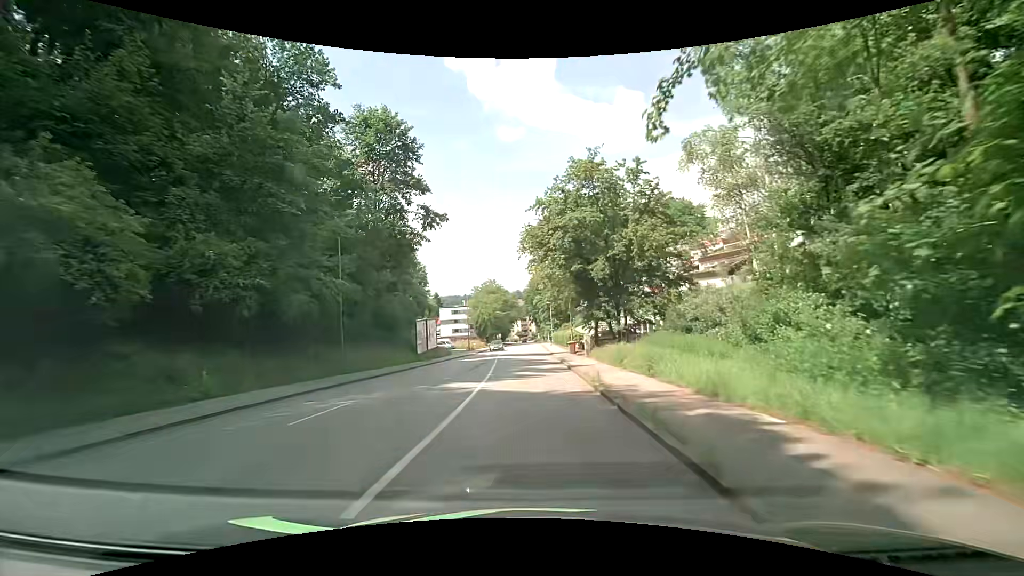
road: tertiary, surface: asphalt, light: Day
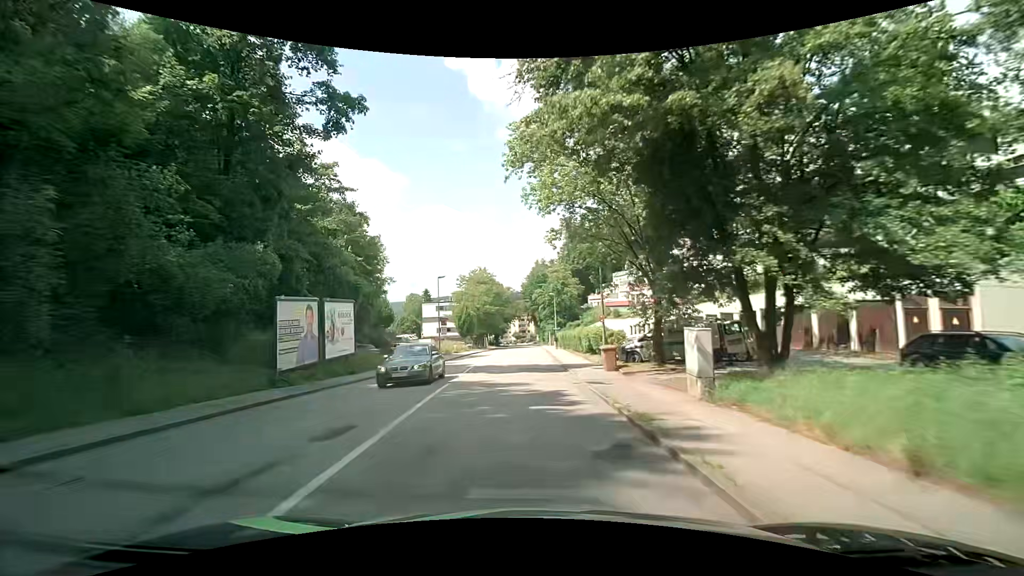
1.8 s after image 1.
(-0.1, +21.8) m; 0°
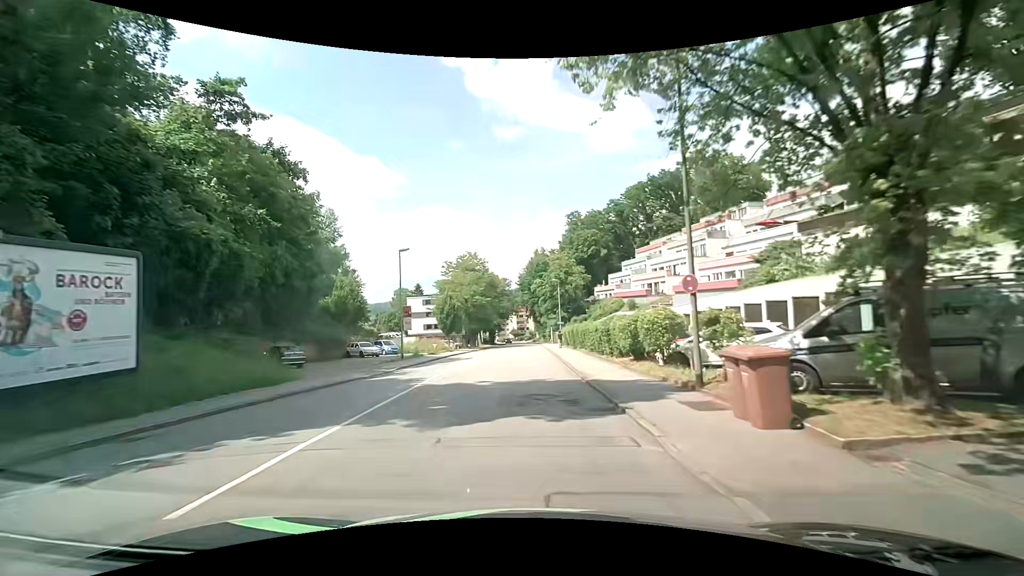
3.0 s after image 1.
(0.0, +14.4) m; +1°
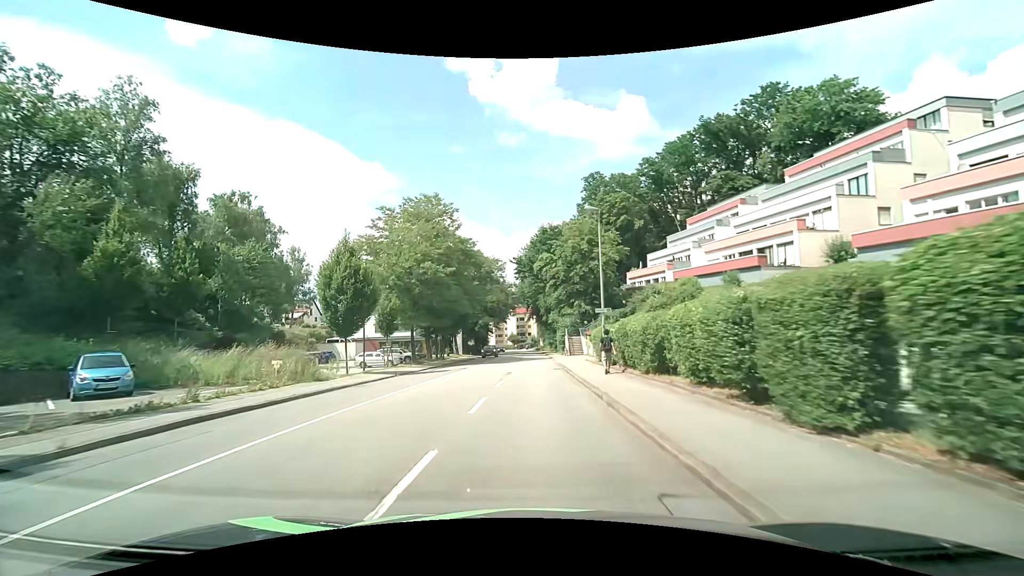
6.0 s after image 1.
(-0.4, +35.5) m; -1°
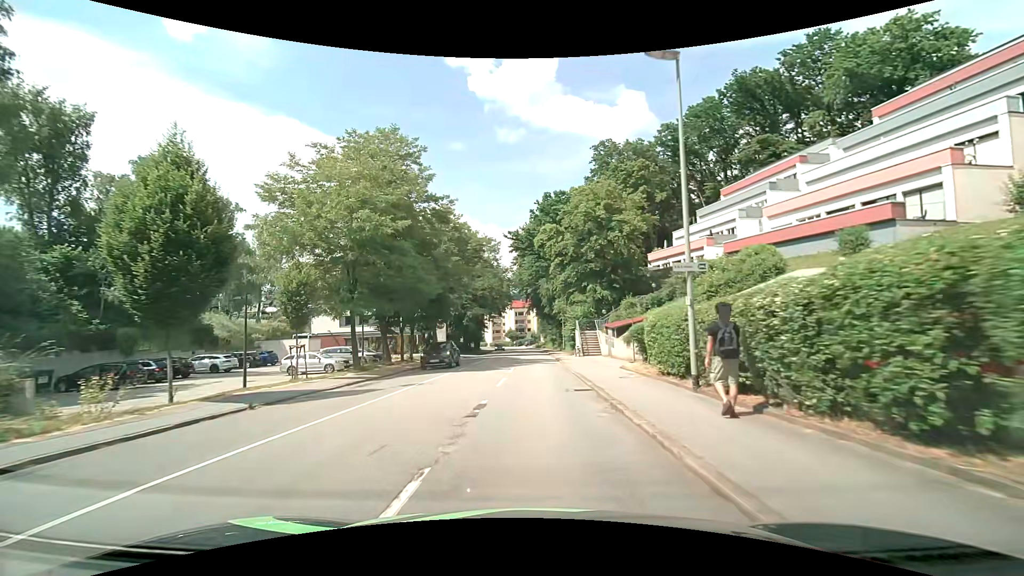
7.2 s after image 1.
(0.0, +13.9) m; 0°
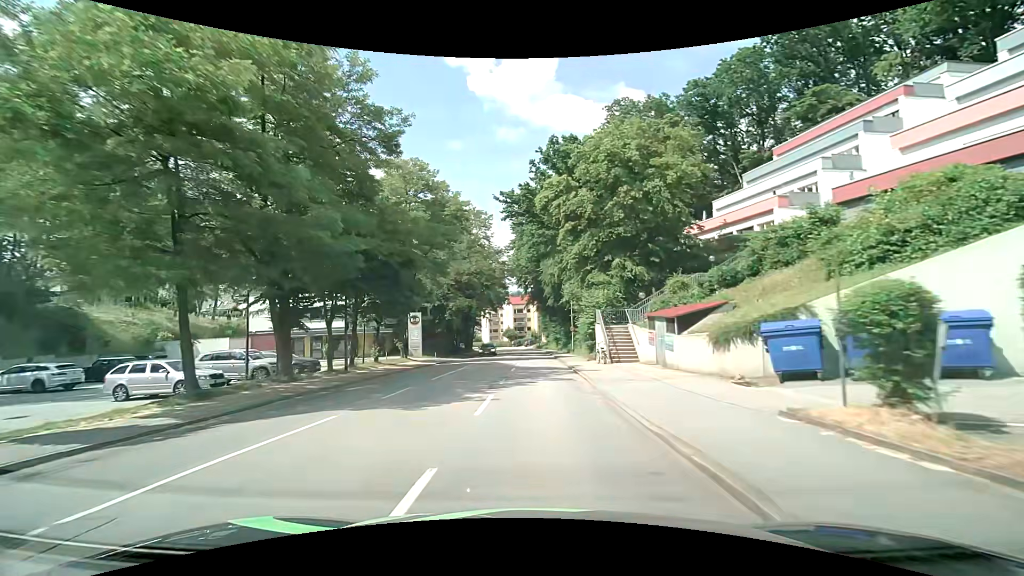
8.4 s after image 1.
(-0.1, +13.8) m; 0°
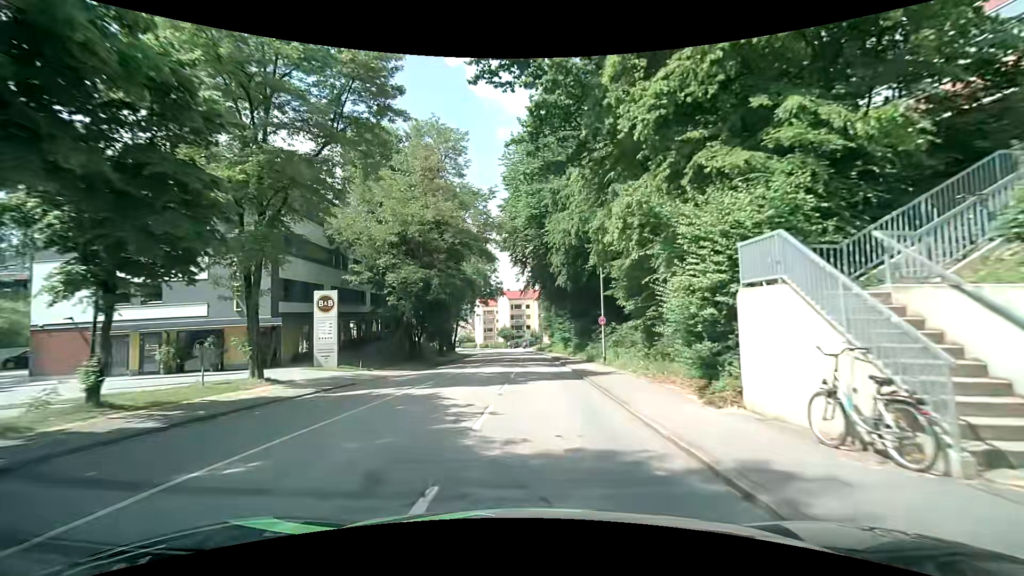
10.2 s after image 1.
(0.0, +21.0) m; 0°
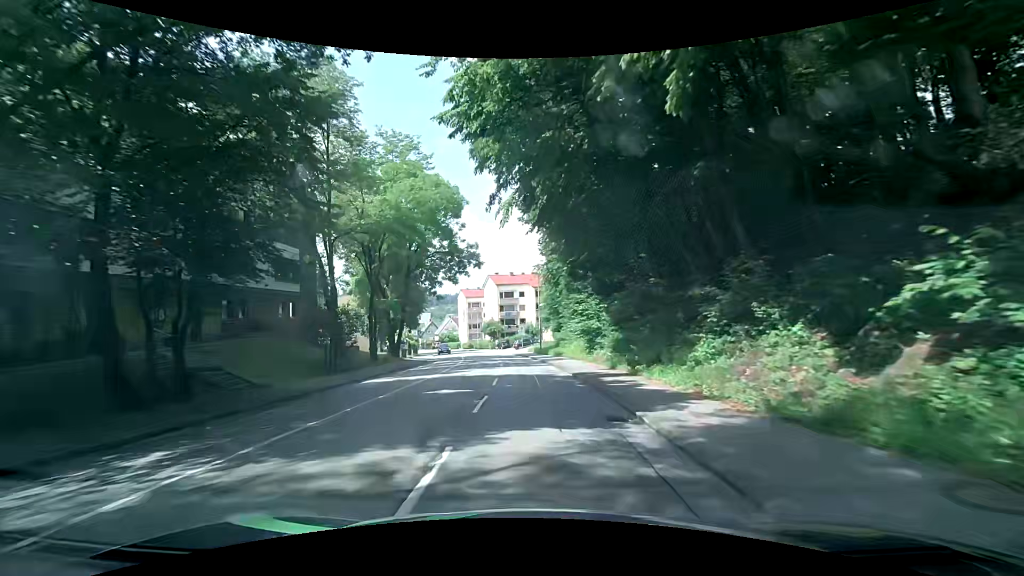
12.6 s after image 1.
(+0.2, +29.2) m; +1°
(0, +10) (0, +20) (-1, +30) (-2, +40) (-4, +50) (-5, +60) (-7, +69) (-9, +79) (-12, +89) (-15, +98) m
